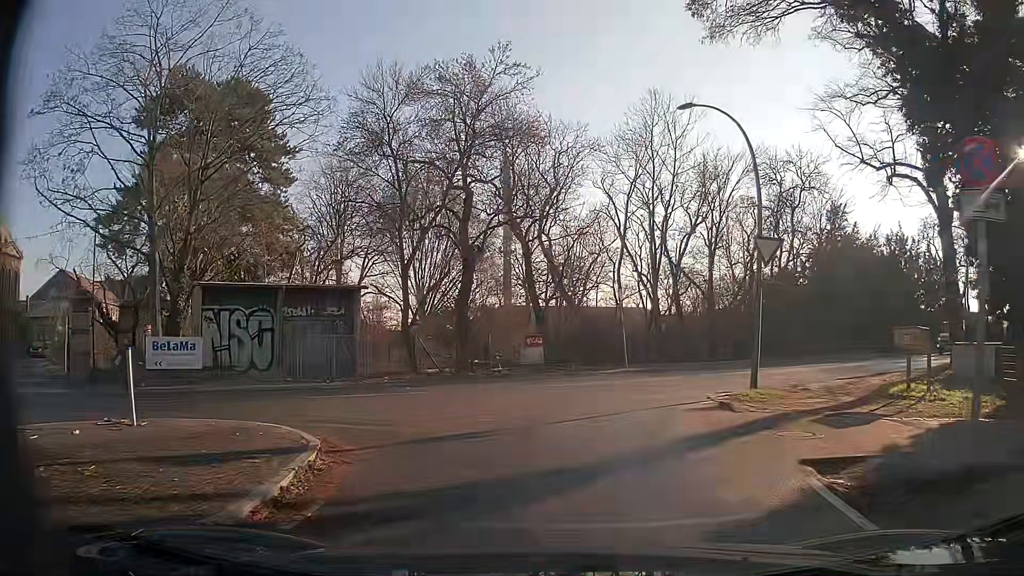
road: residential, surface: asphalt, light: Day
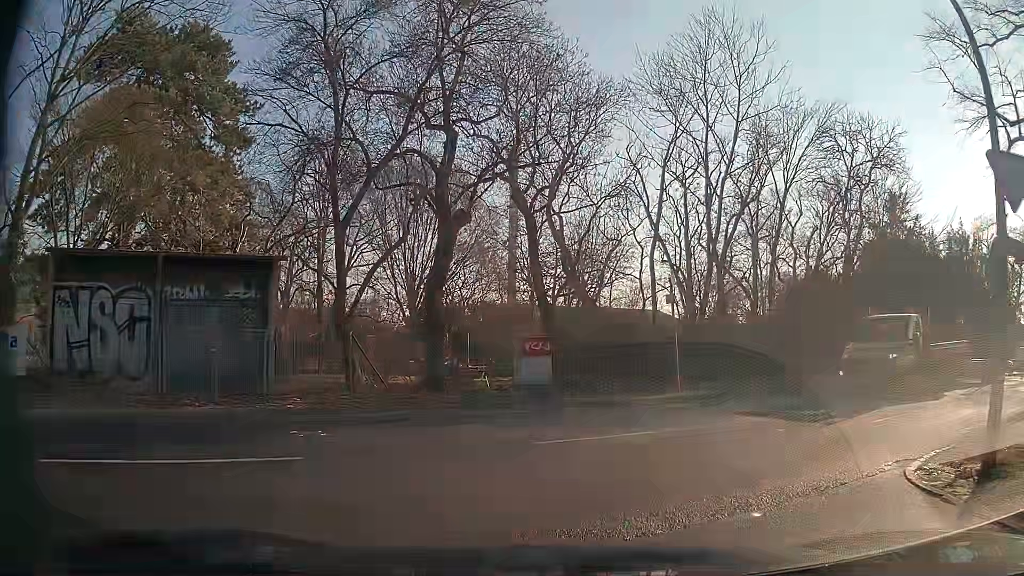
(-0.3, +9.0) m; -3°
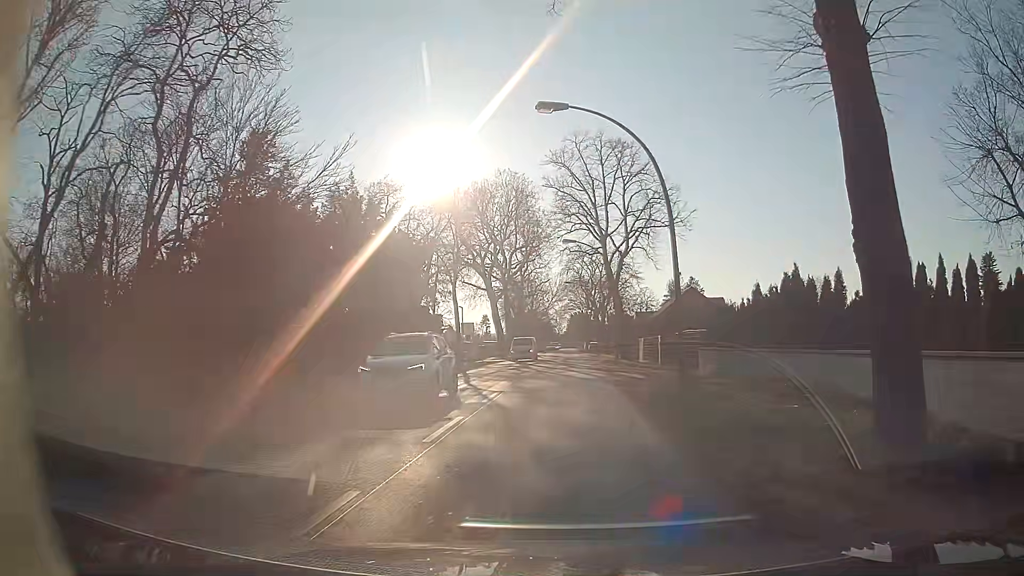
(+7.9, +13.6) m; +55°
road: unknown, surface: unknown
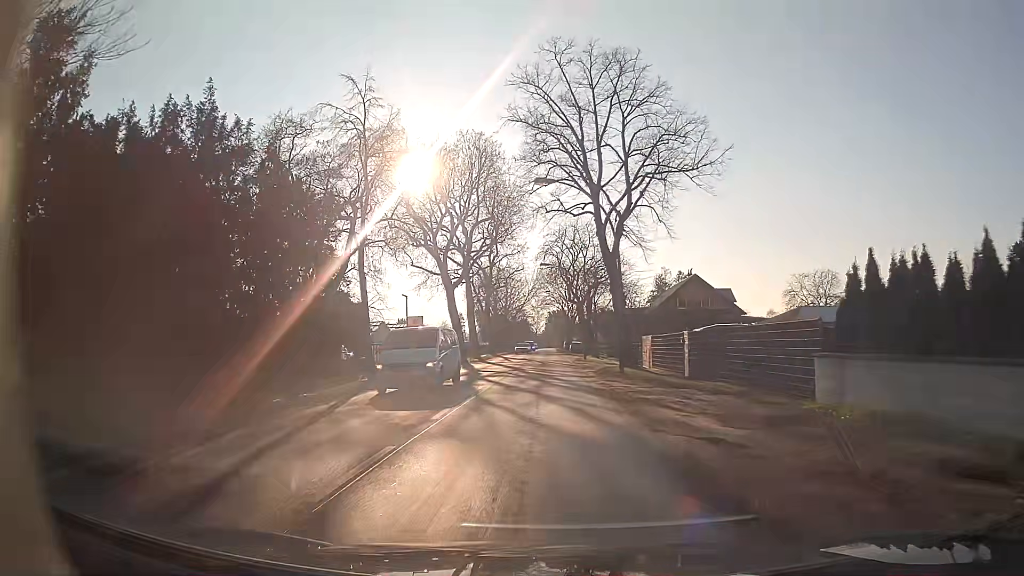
(+0.4, +16.1) m; +1°
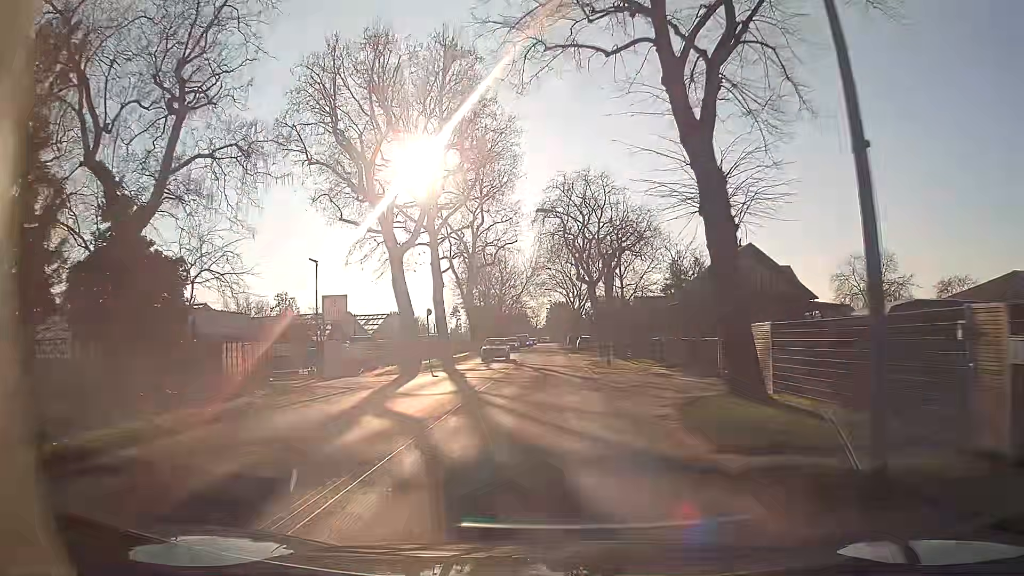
(0.0, +20.4) m; 0°
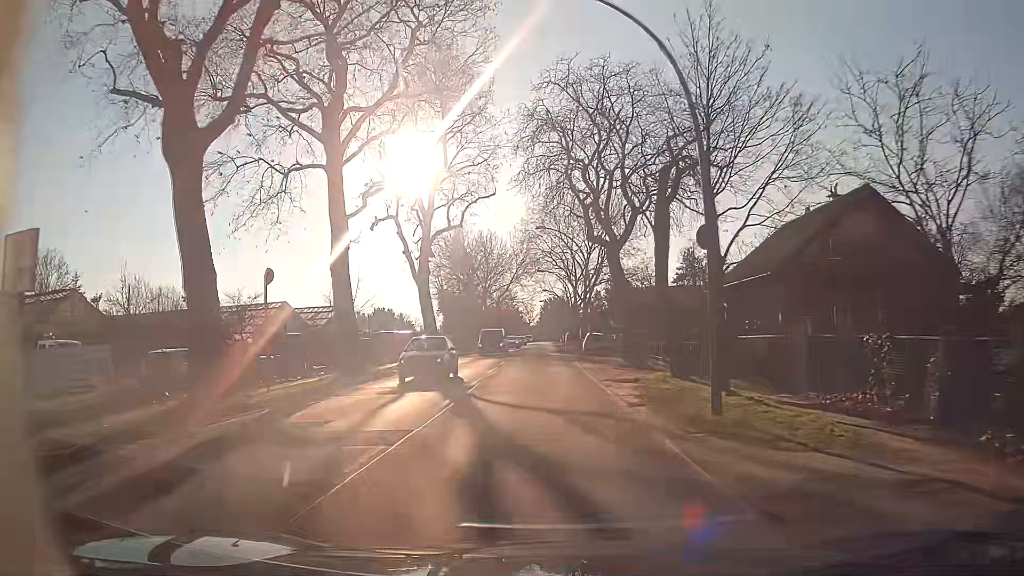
(+0.1, +21.6) m; 0°
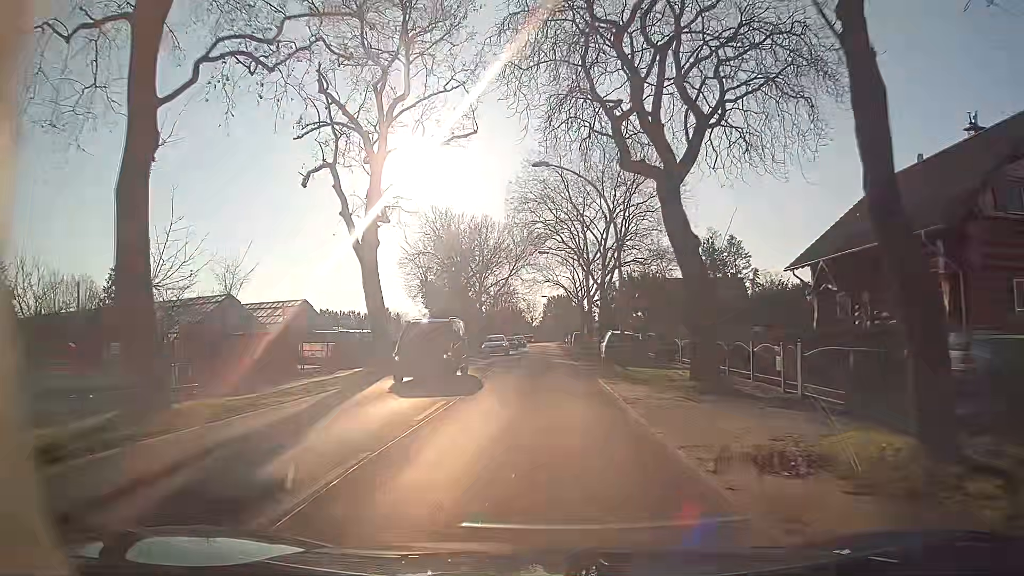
(0.0, +14.3) m; 0°
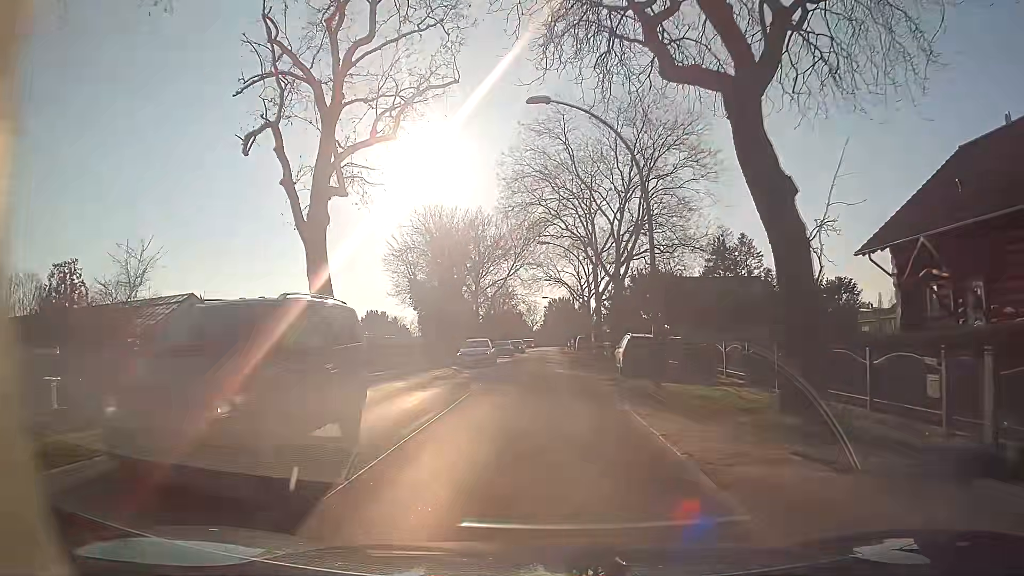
(0.0, +7.3) m; 0°
(0, +10) (0, +20) (0, +30) (0, +40) (0, +50) (0, +60) (0, +70) (0, +80) (0, +90) (0, +100) m
